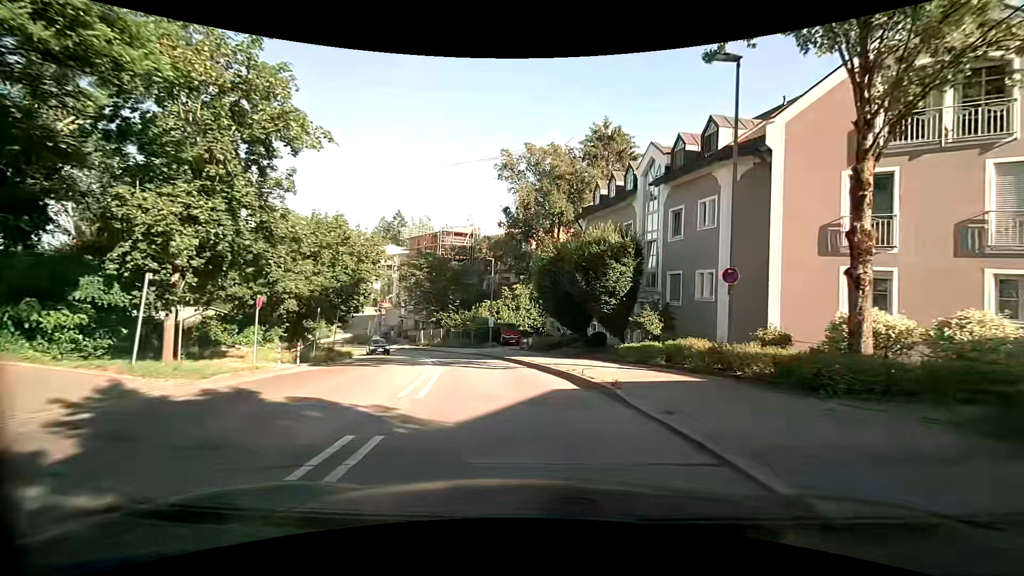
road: tertiary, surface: asphalt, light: Day
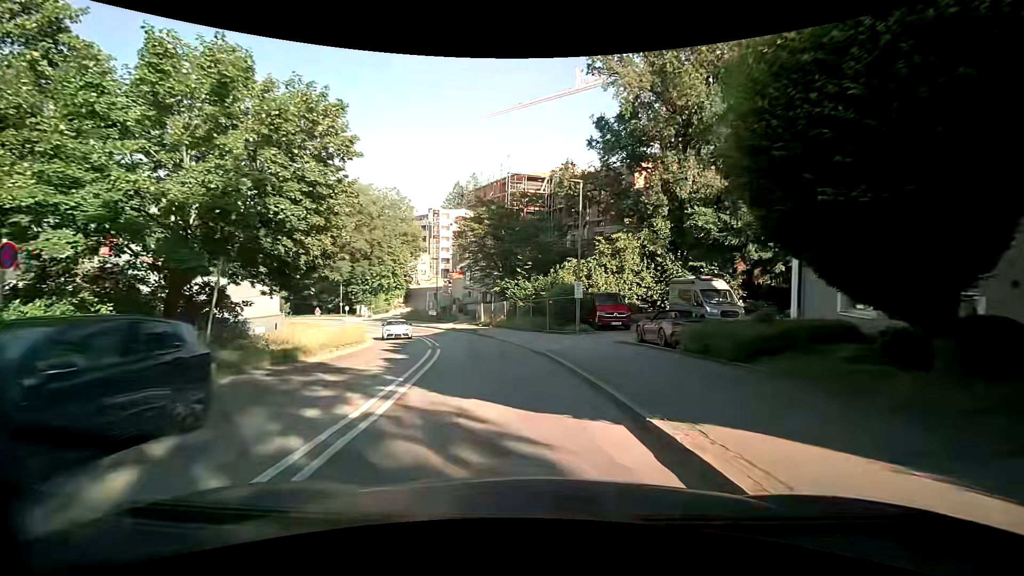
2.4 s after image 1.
(-1.3, +18.7) m; -10°
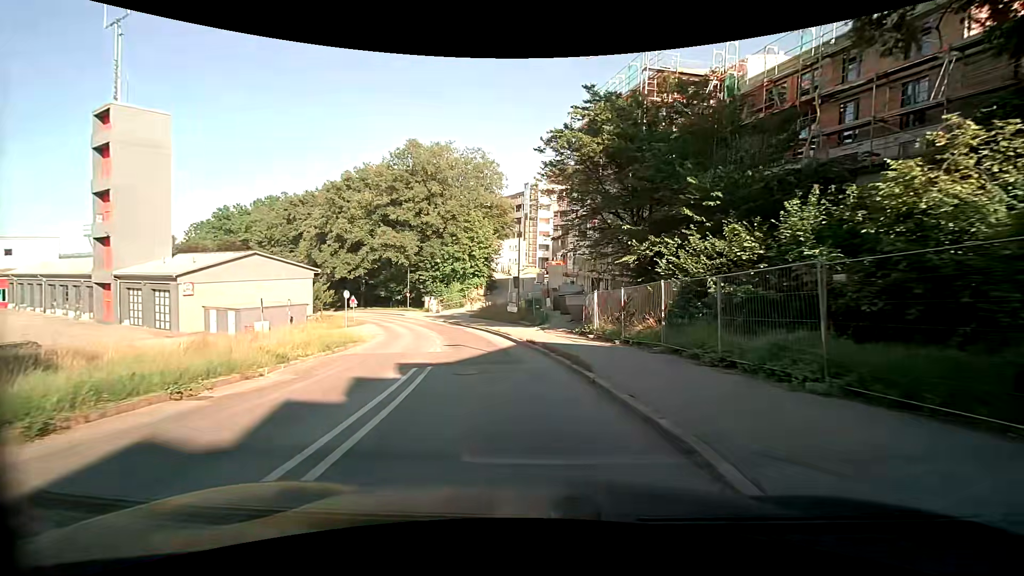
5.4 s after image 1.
(-2.4, +23.9) m; -11°
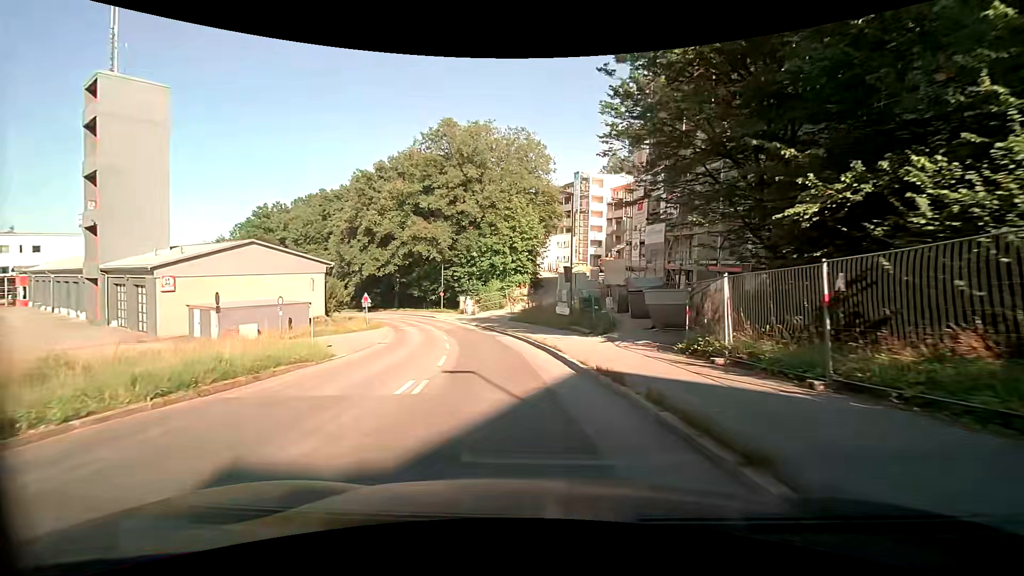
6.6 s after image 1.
(-0.5, +9.8) m; -6°
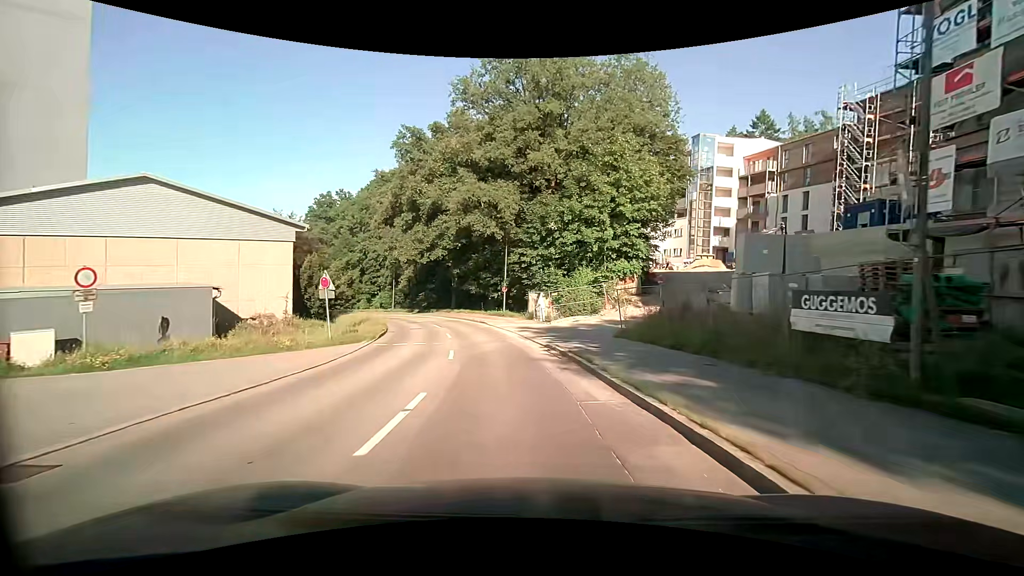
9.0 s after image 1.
(-1.8, +20.8) m; -10°
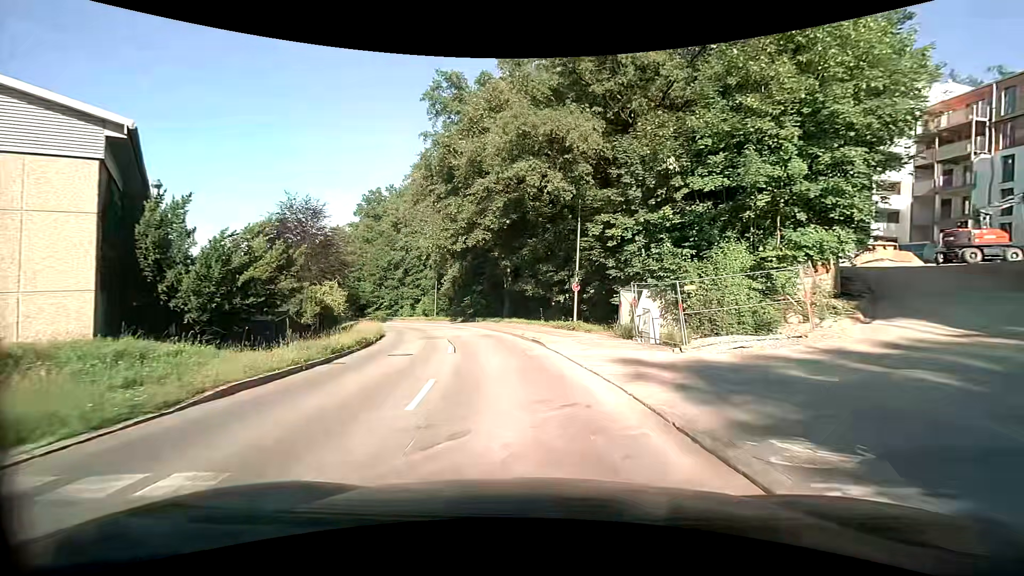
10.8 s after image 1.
(-1.0, +16.2) m; -7°
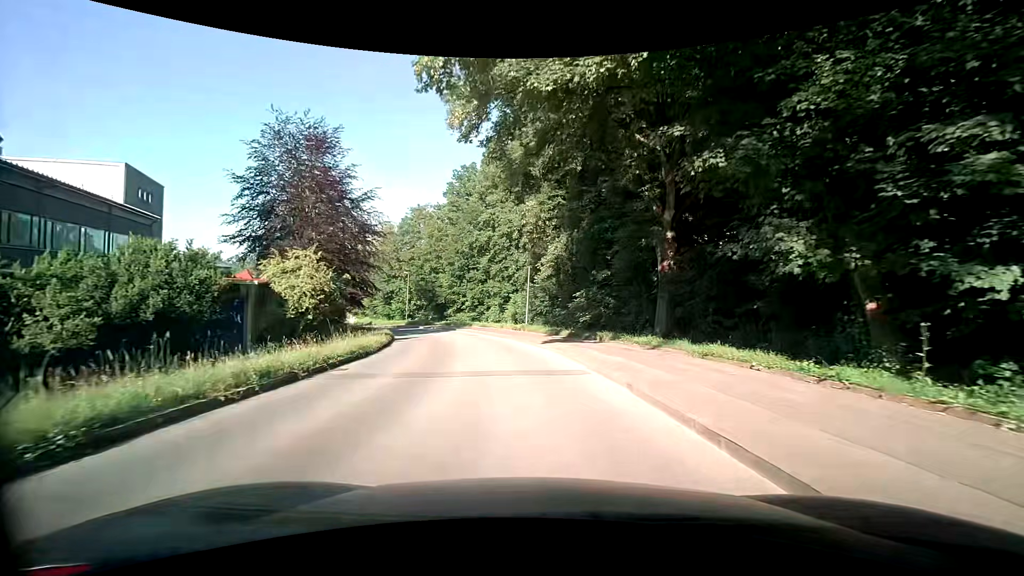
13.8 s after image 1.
(-3.0, +25.6) m; -14°
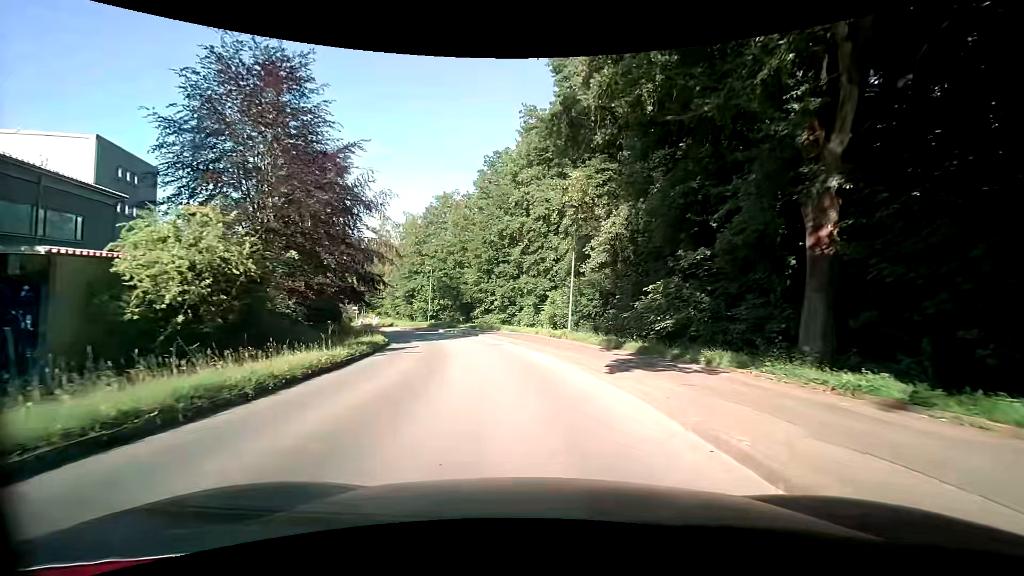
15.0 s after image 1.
(-0.3, +10.0) m; -4°
(0, +10) (-2, +20) (-3, +30) (-6, +39) (-10, +49) (-14, +58) (-19, +66) (-25, +75) (-31, +83) (-36, +91) m
